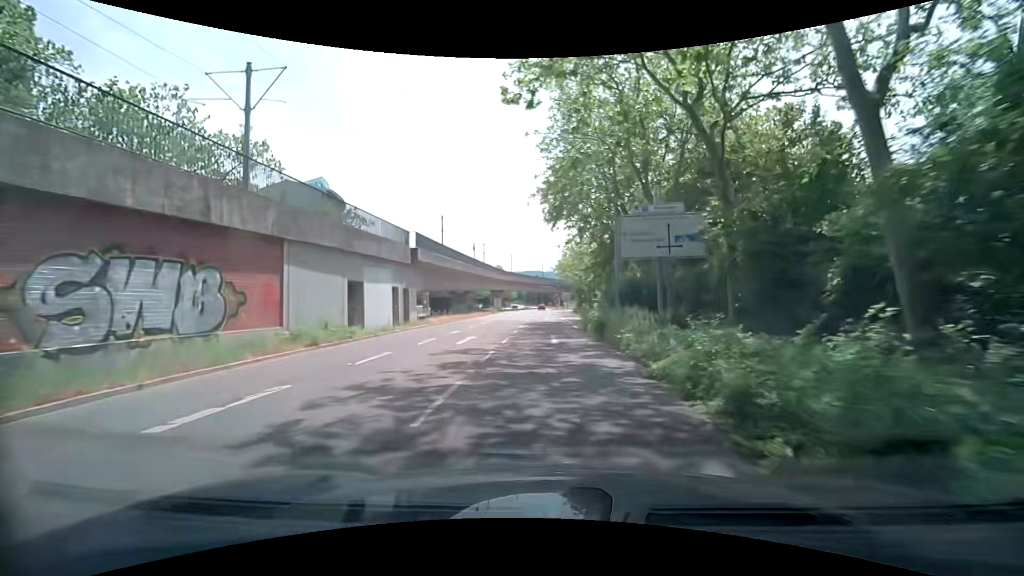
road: tertiary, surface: asphalt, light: Day
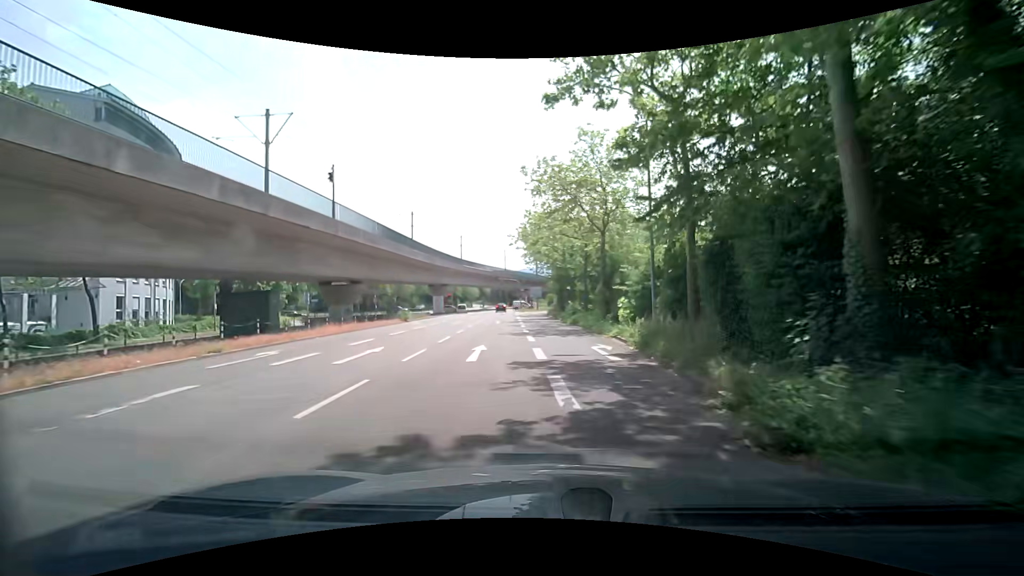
(+1.0, +35.4) m; +4°
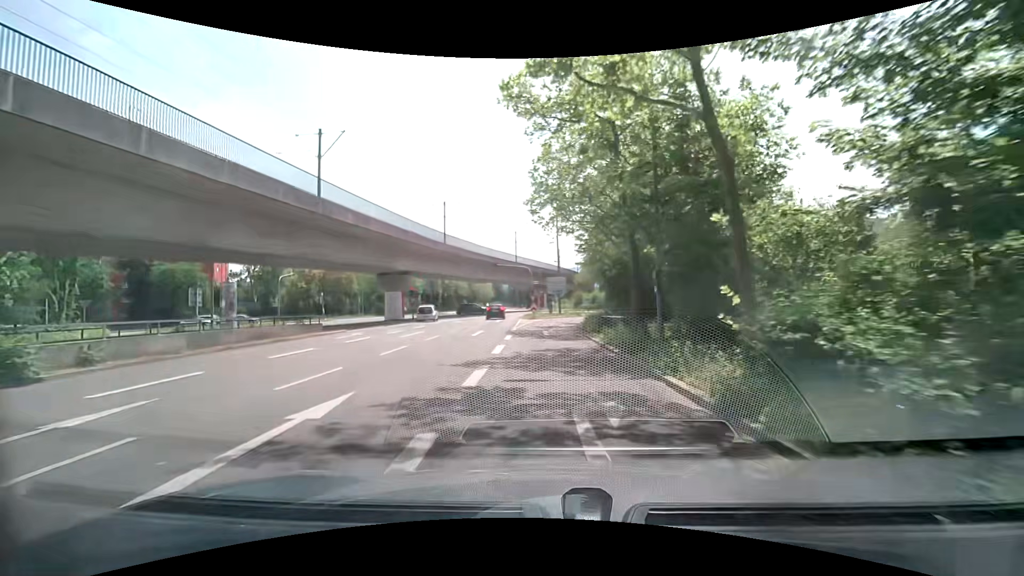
(-0.2, +33.8) m; -2°
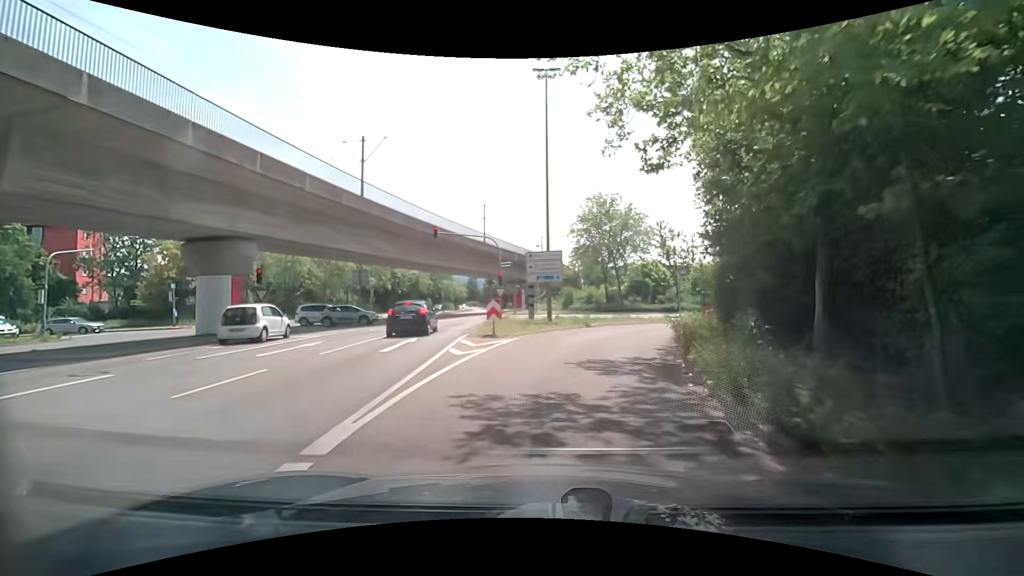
(-0.1, +24.6) m; +2°
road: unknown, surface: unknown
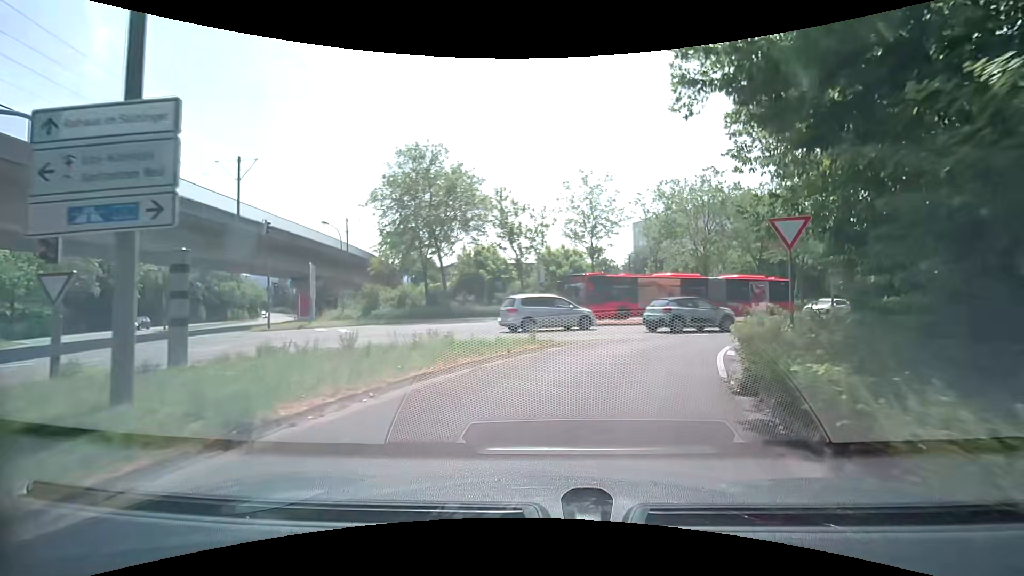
(+2.6, +19.7) m; +19°
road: secondary_link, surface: asphalt
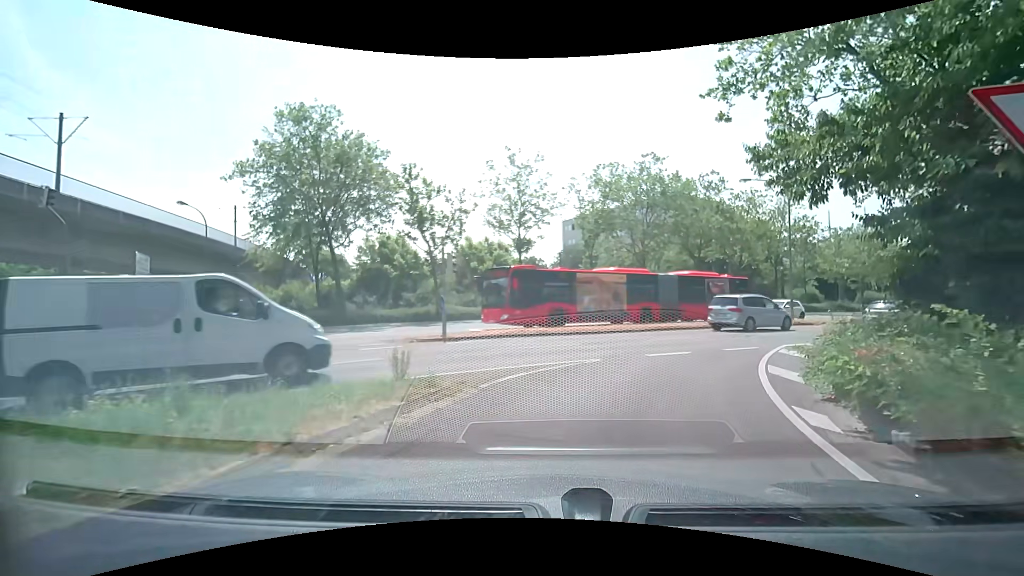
(+0.4, +7.2) m; +7°
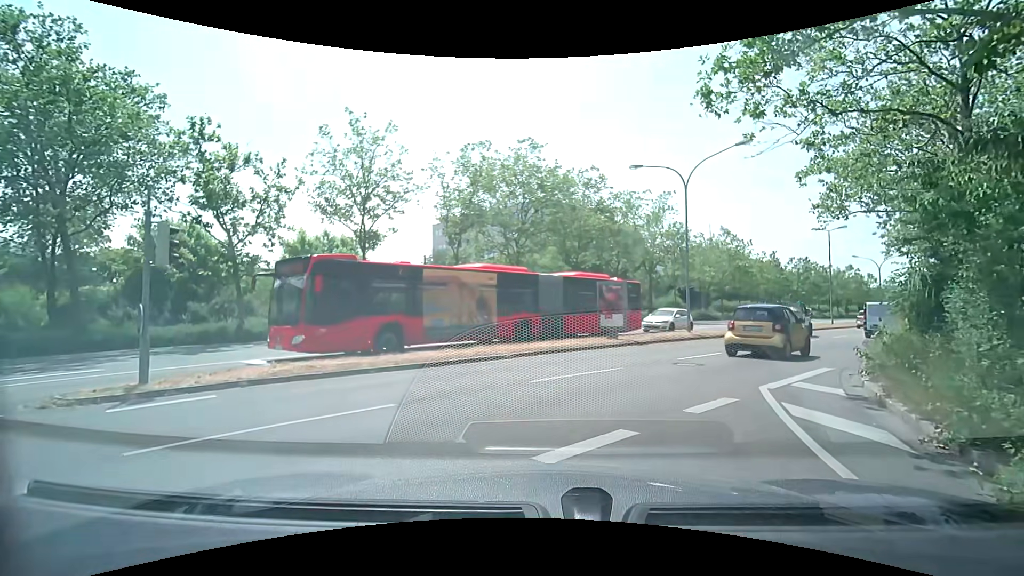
(+0.9, +7.8) m; +16°
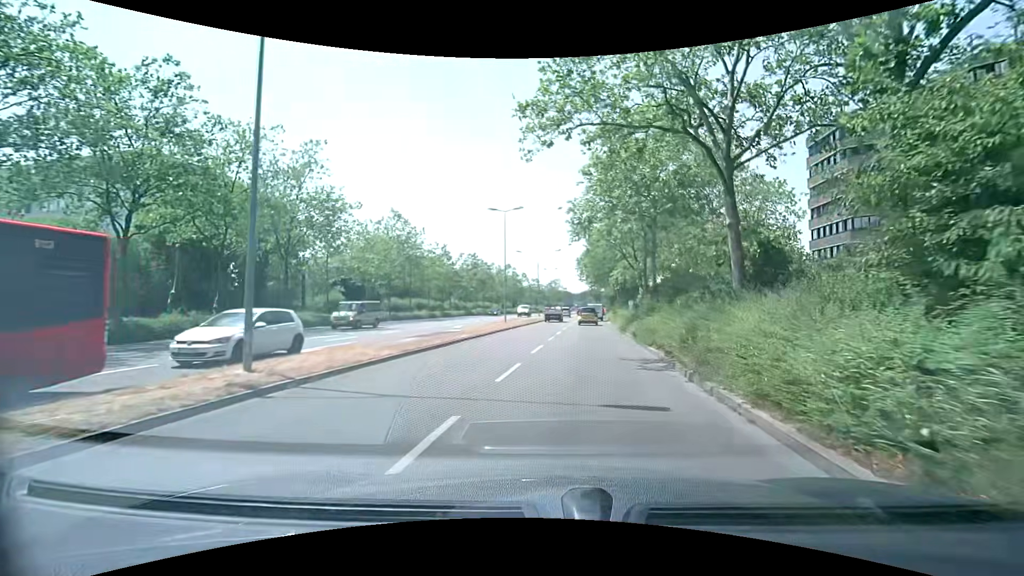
(+5.2, +16.5) m; +32°
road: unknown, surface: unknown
(+1, +10) (+2, +20) (+4, +30) (+5, +40) (+7, +50) (+8, +59) (+10, +69) (+12, +79) (+13, +89) (+15, +99) m
